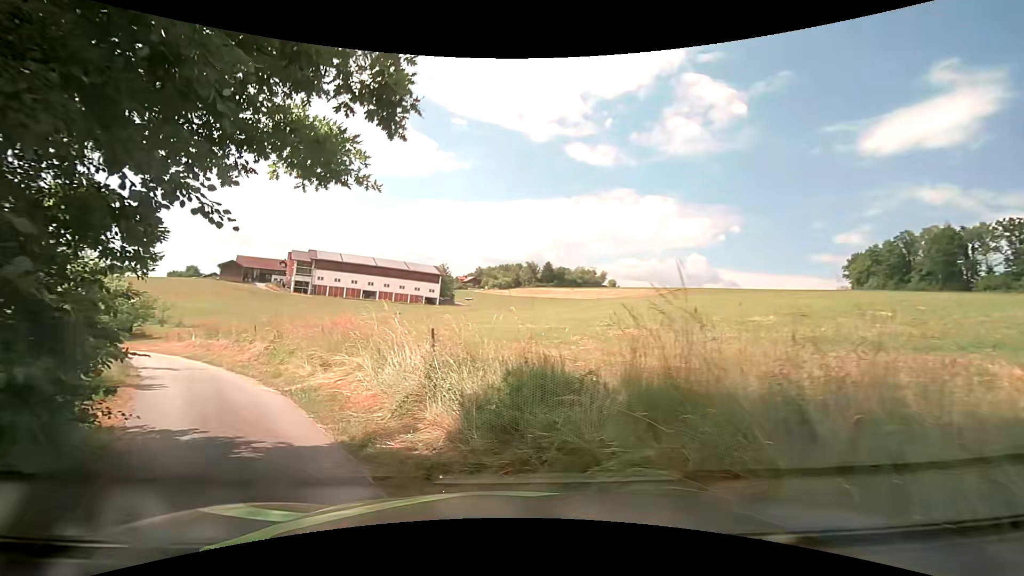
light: Day
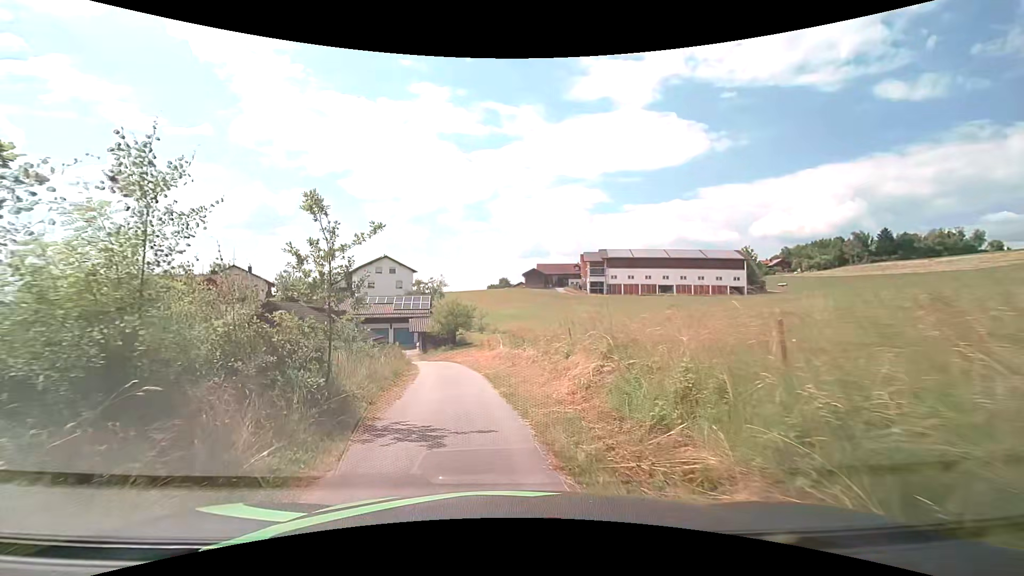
(-4.9, +10.4) m; -37°
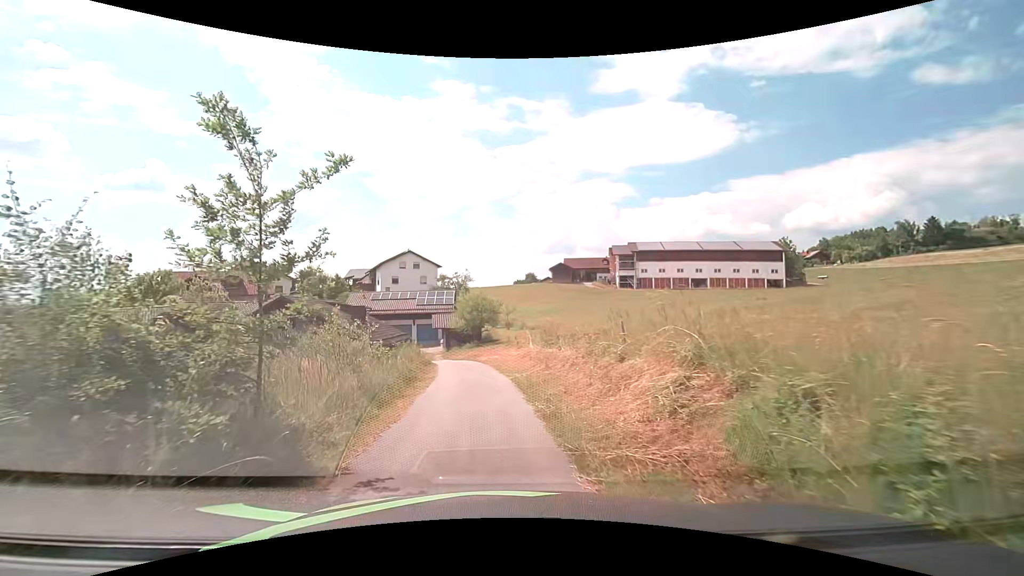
(0.0, +3.2) m; -2°
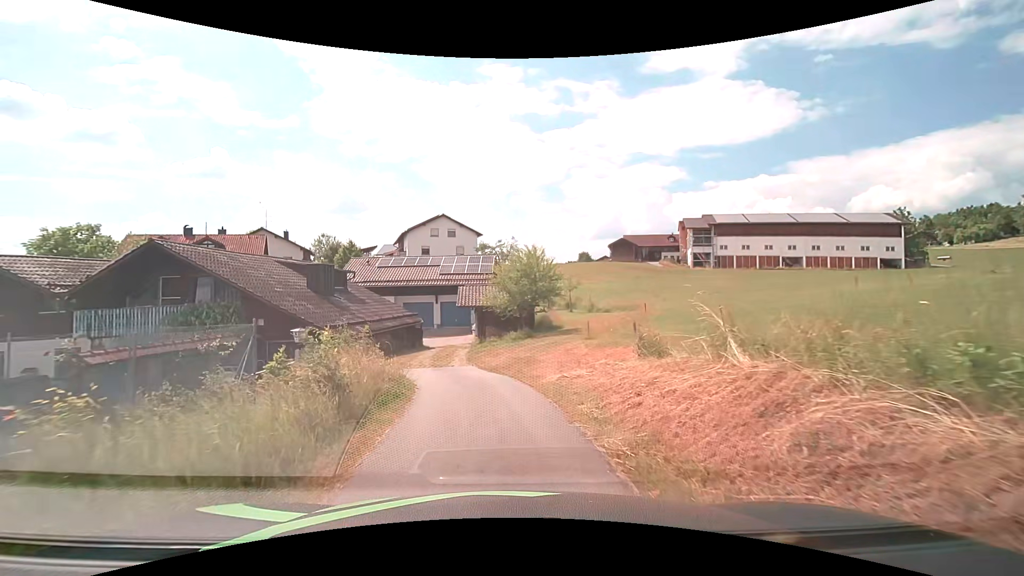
(-1.3, +18.5) m; -6°
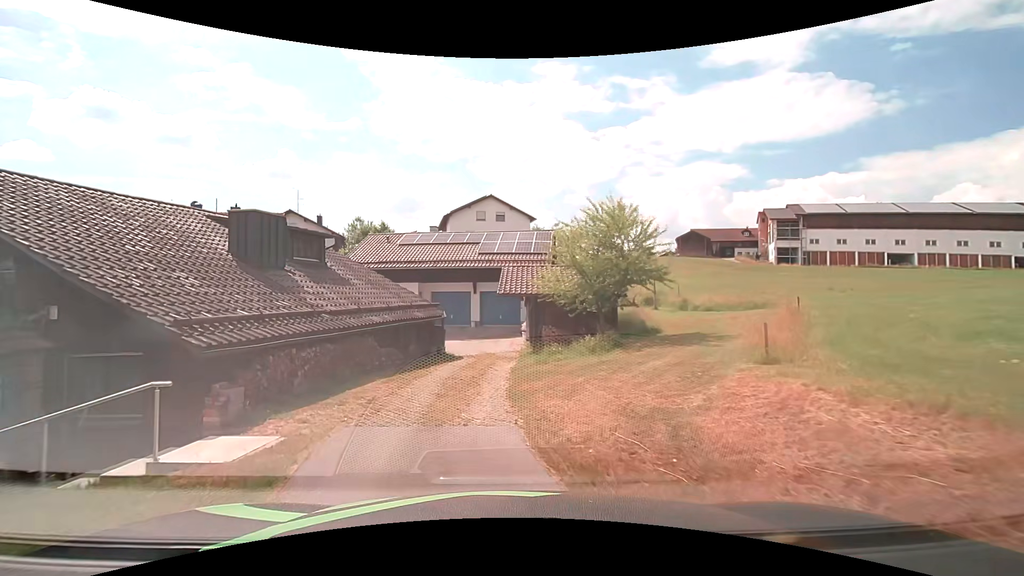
(-0.4, +10.7) m; -6°
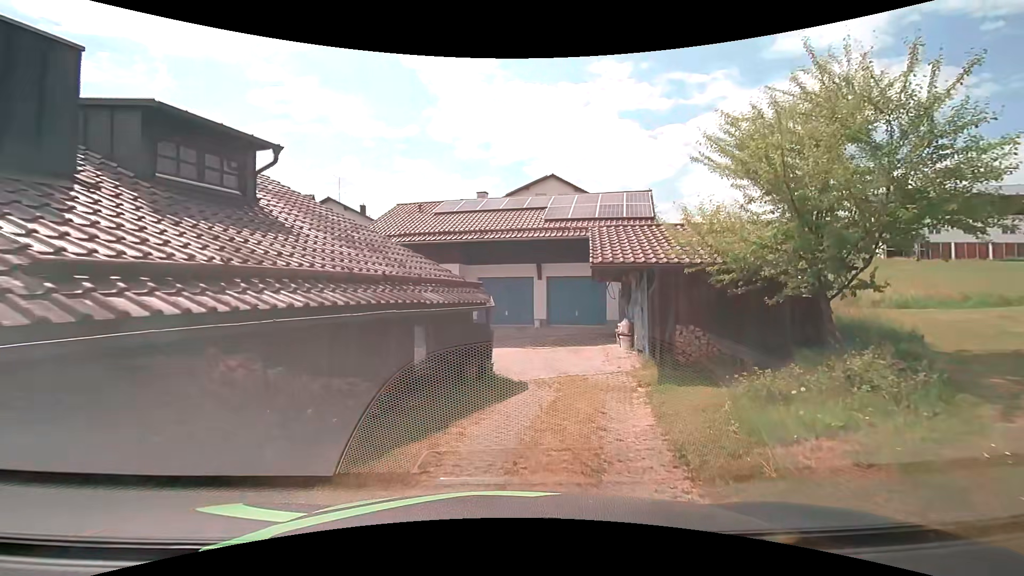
(-0.7, +9.1) m; -8°
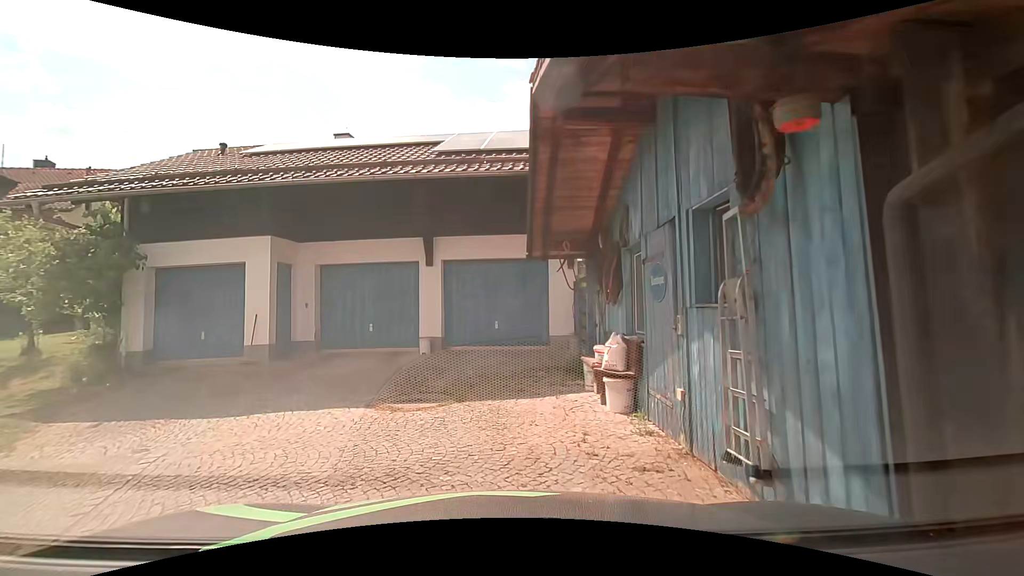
(+1.2, +9.1) m; +9°
